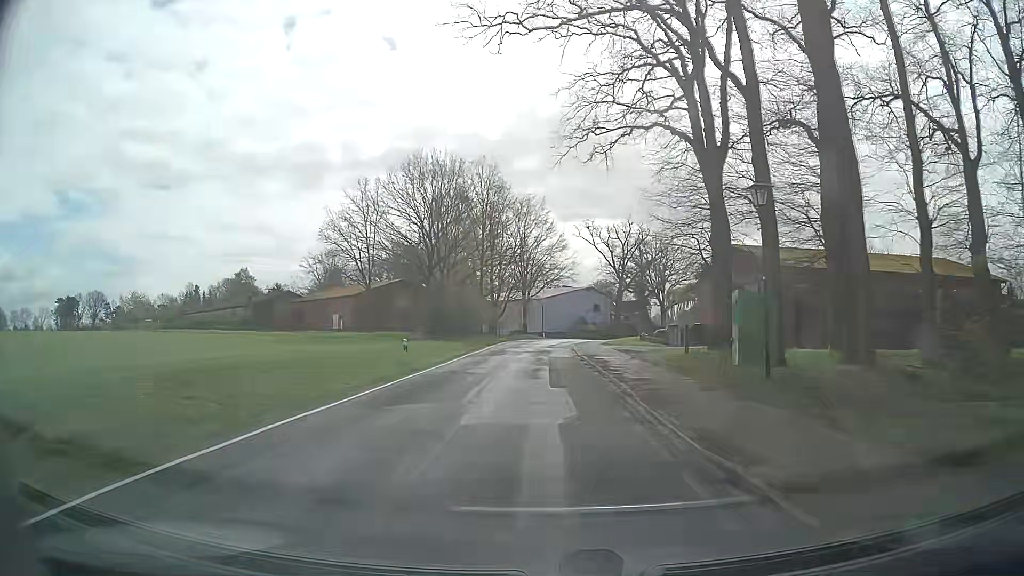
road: secondary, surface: asphalt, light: Day
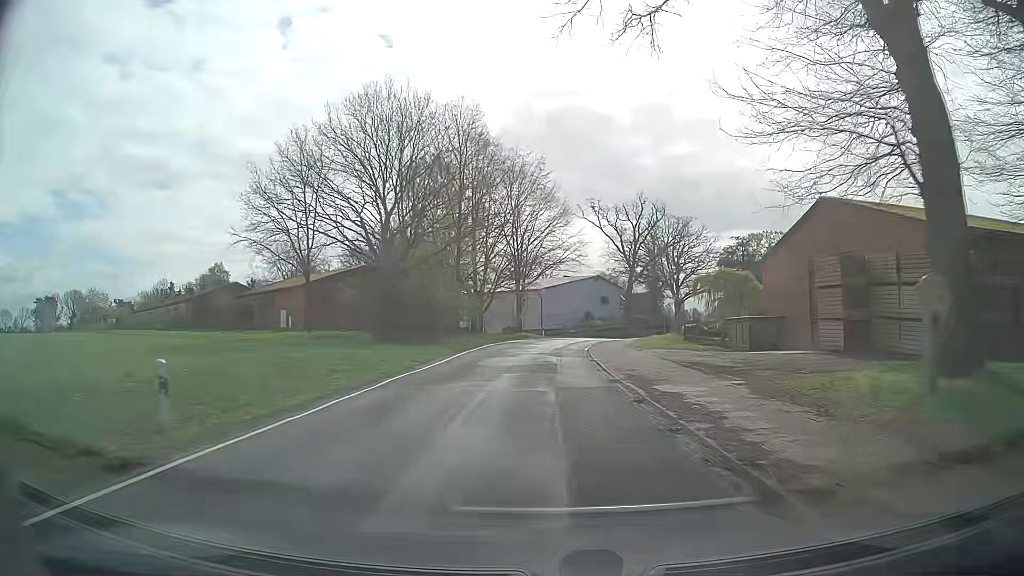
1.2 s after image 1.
(+0.2, +16.3) m; 0°
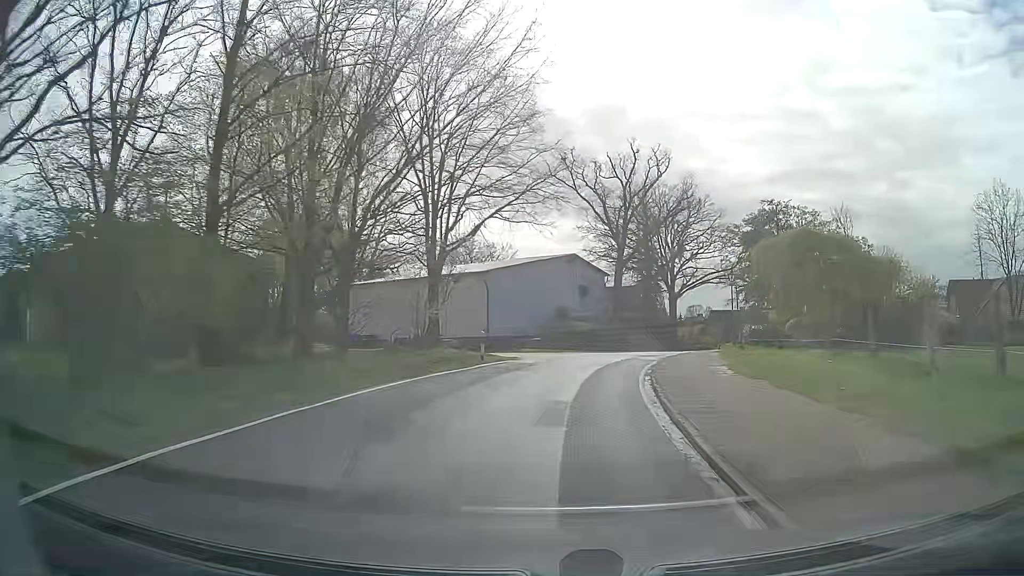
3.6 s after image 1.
(+1.0, +31.9) m; +5°
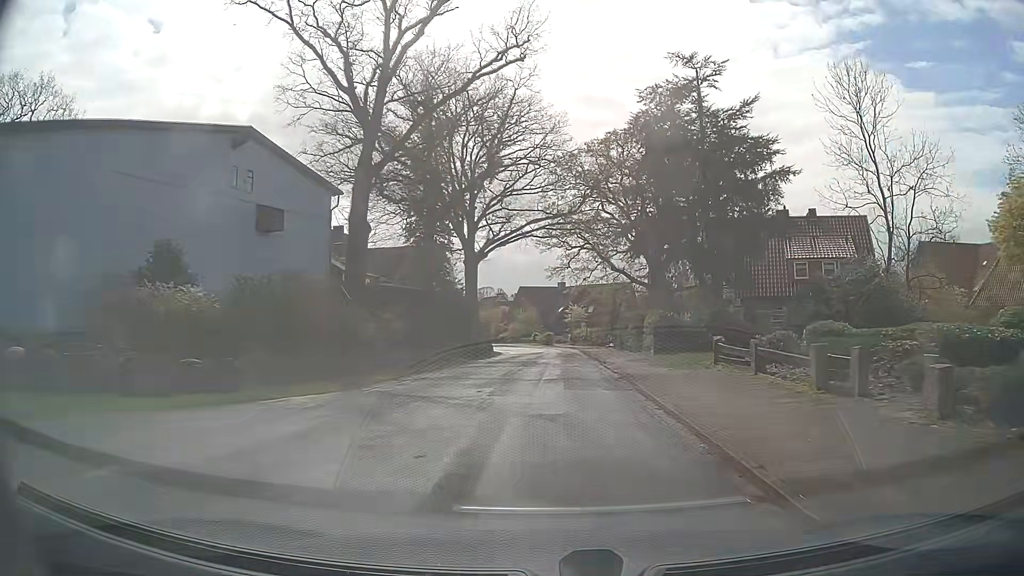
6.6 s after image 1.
(+6.0, +38.2) m; +17°
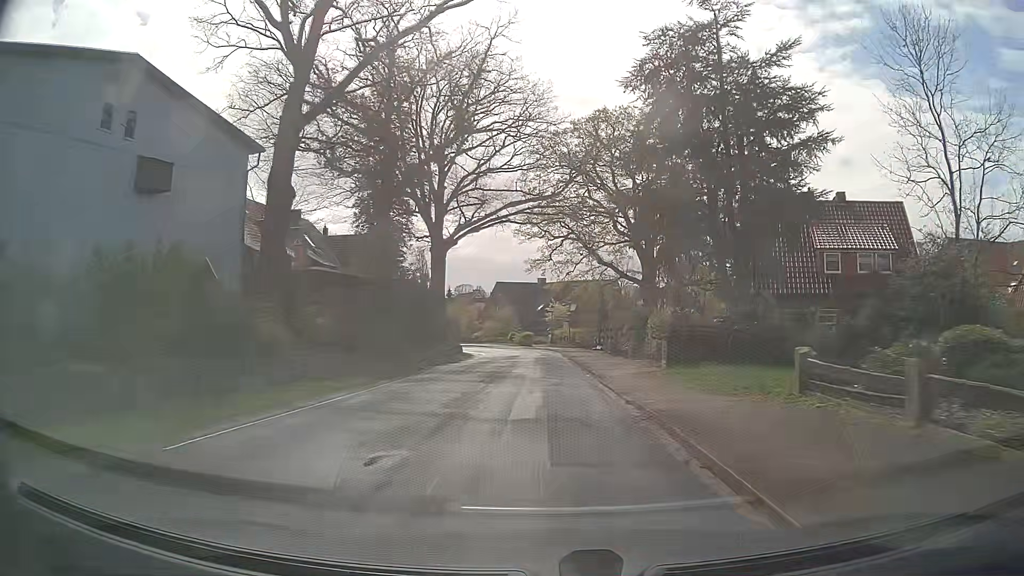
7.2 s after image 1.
(+0.1, +7.7) m; +2°
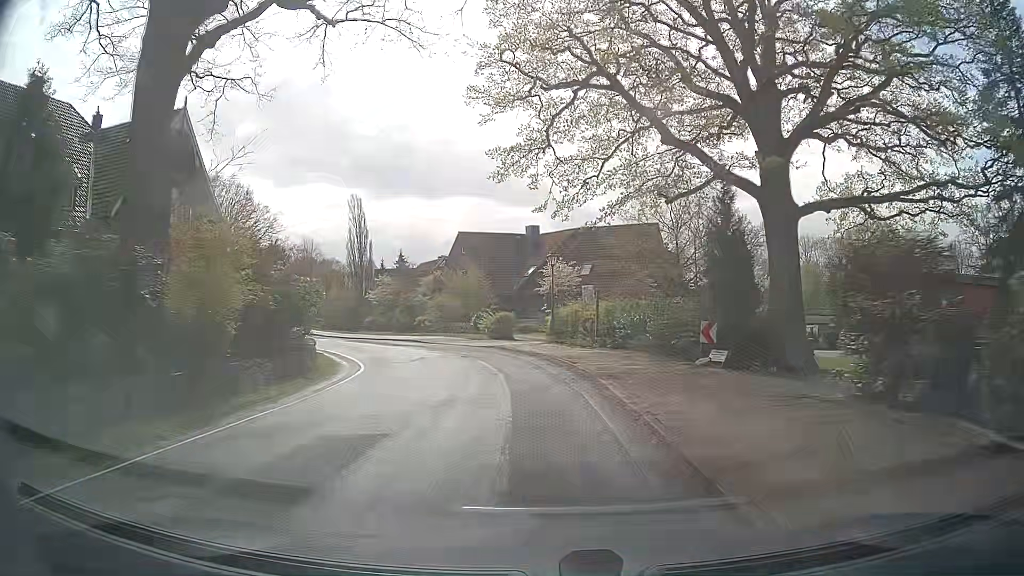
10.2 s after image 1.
(+0.5, +37.7) m; +1°
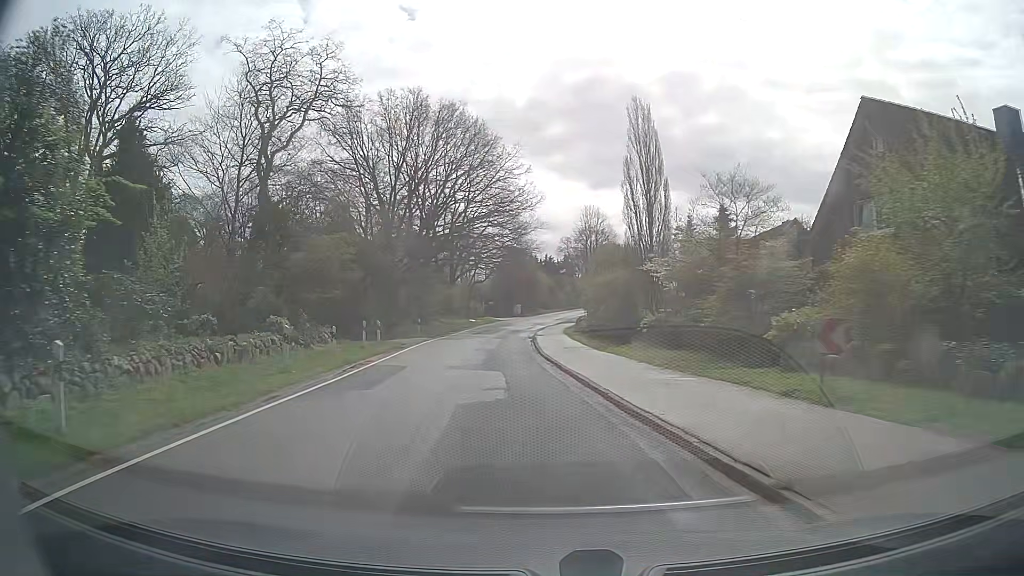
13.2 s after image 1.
(-7.1, +36.5) m; -27°
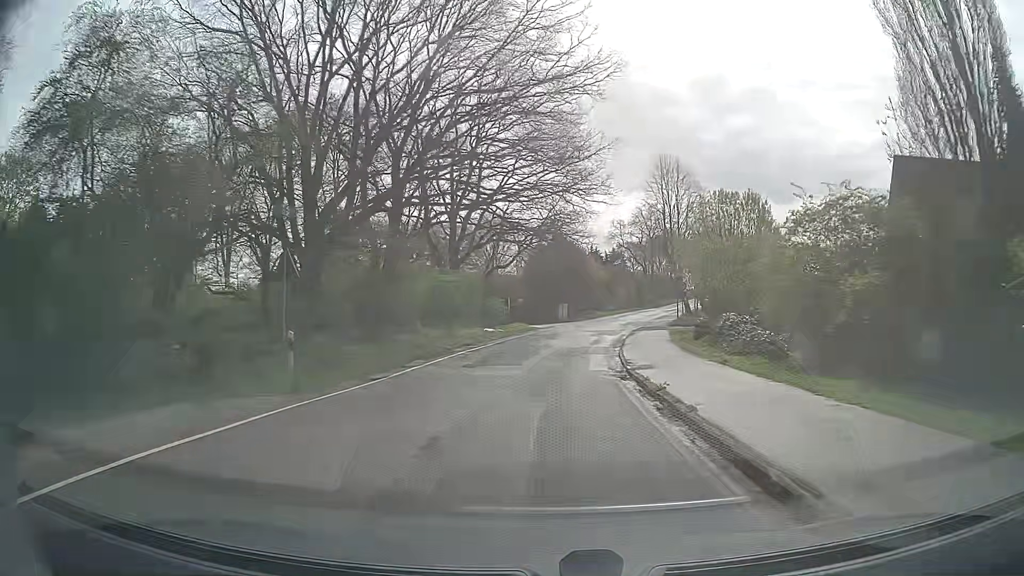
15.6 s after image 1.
(-2.1, +31.8) m; -4°
